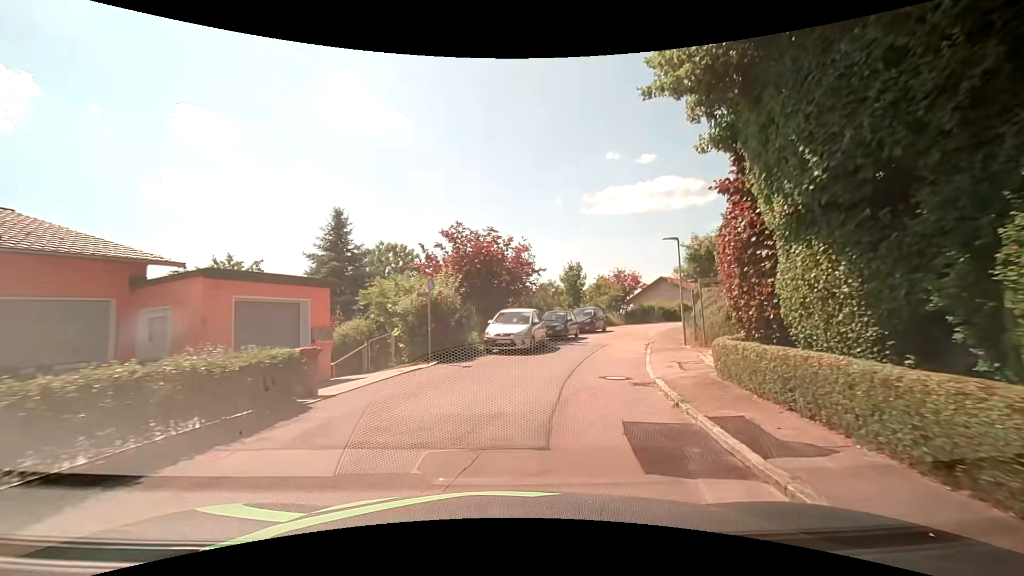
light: Day
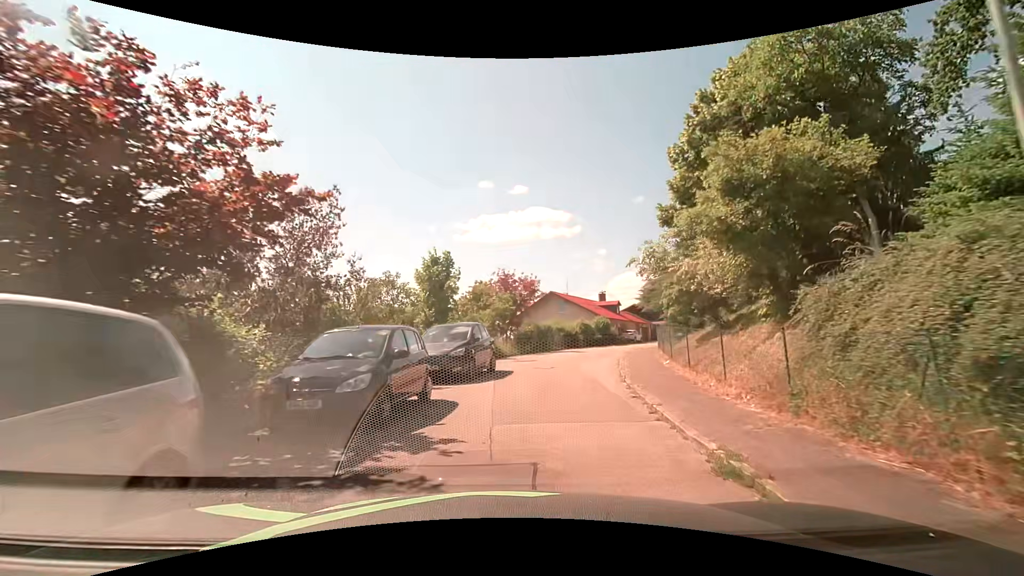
(+2.3, +17.4) m; +15°
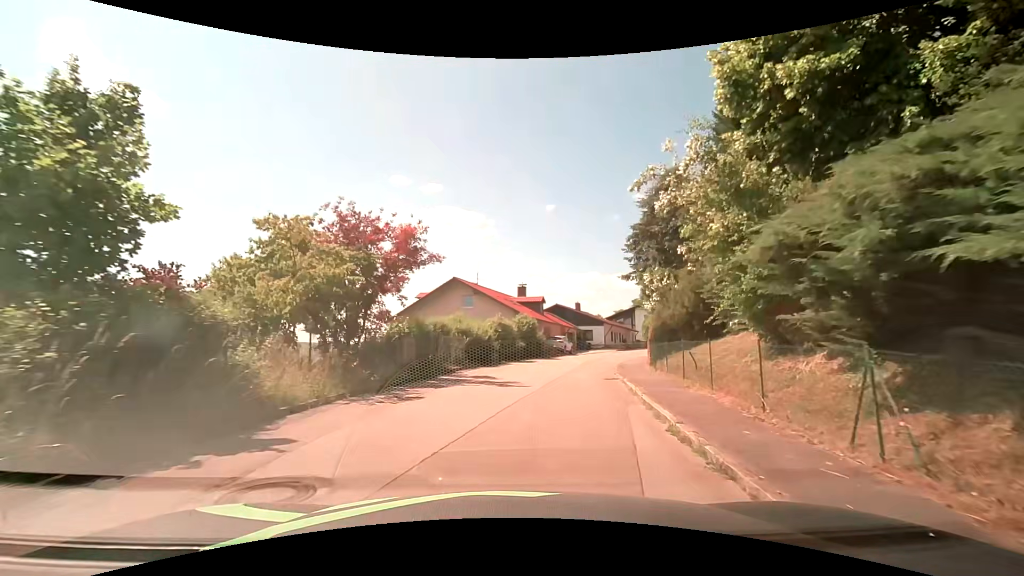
(+1.2, +17.0) m; +10°
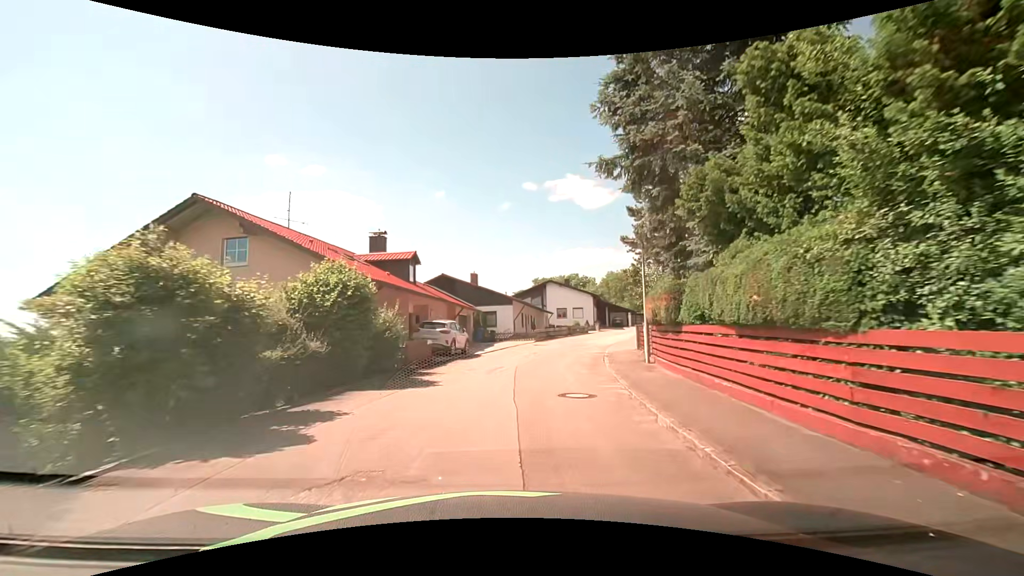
(+2.4, +21.9) m; +14°
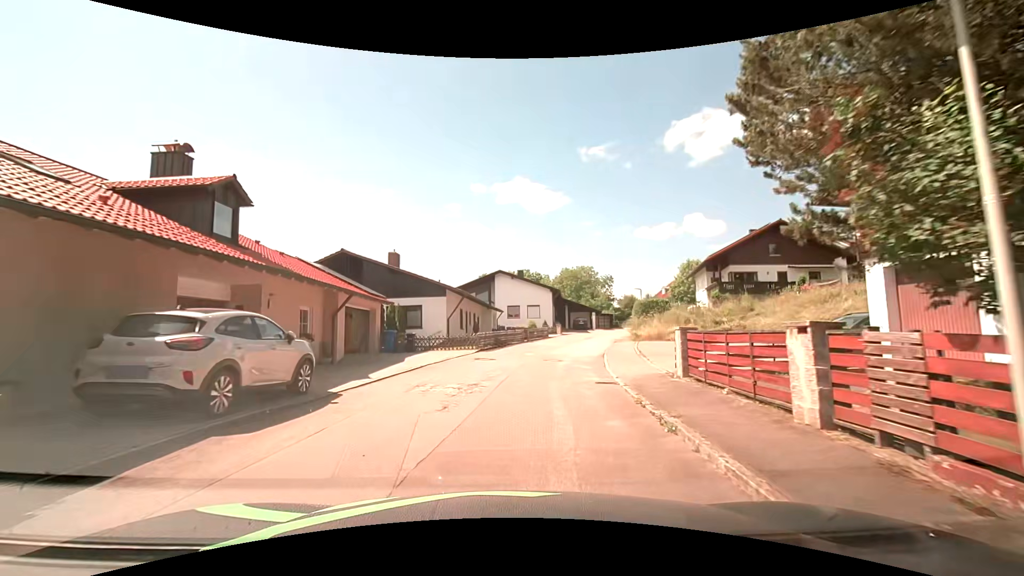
(+0.5, +13.6) m; +5°
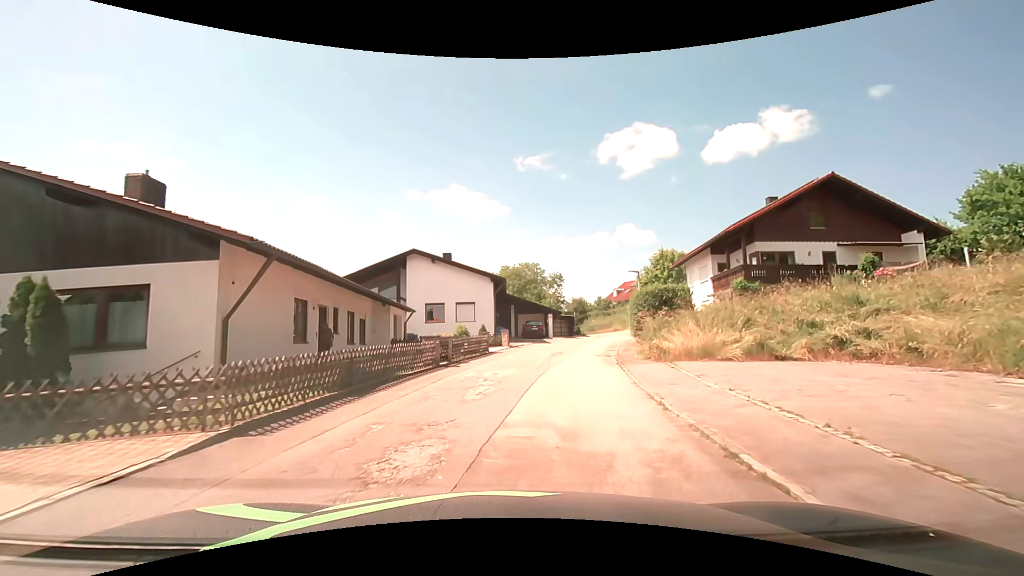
(+1.1, +18.0) m; +8°
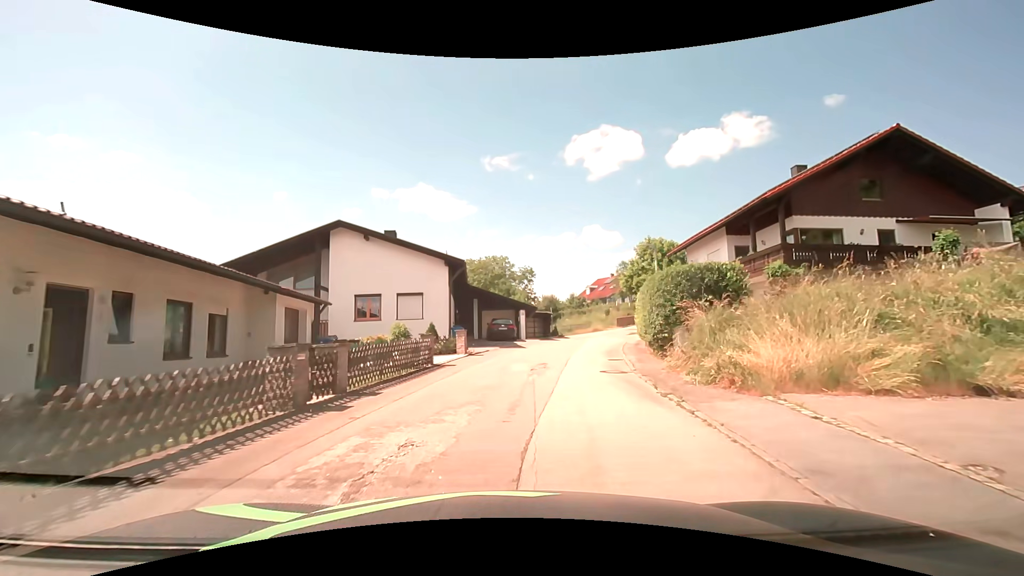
(+0.2, +8.9) m; +4°
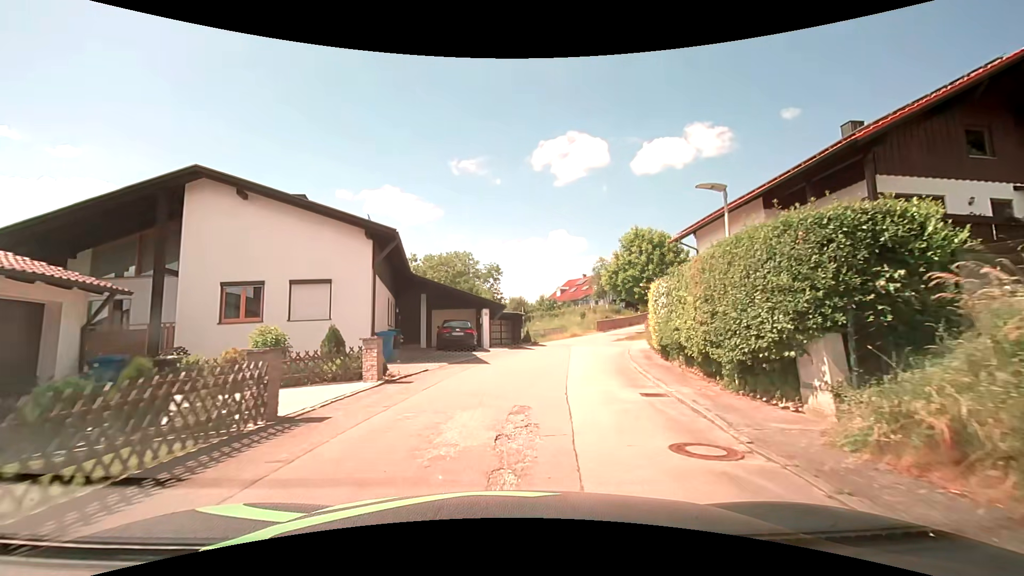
(+0.2, +8.8) m; +3°
(0, +10) (+2, +20) (+3, +30) (+6, +39) (+11, +48) (+17, +56) (+25, +62) (+33, +67) (+40, +75) (+43, +84) m
